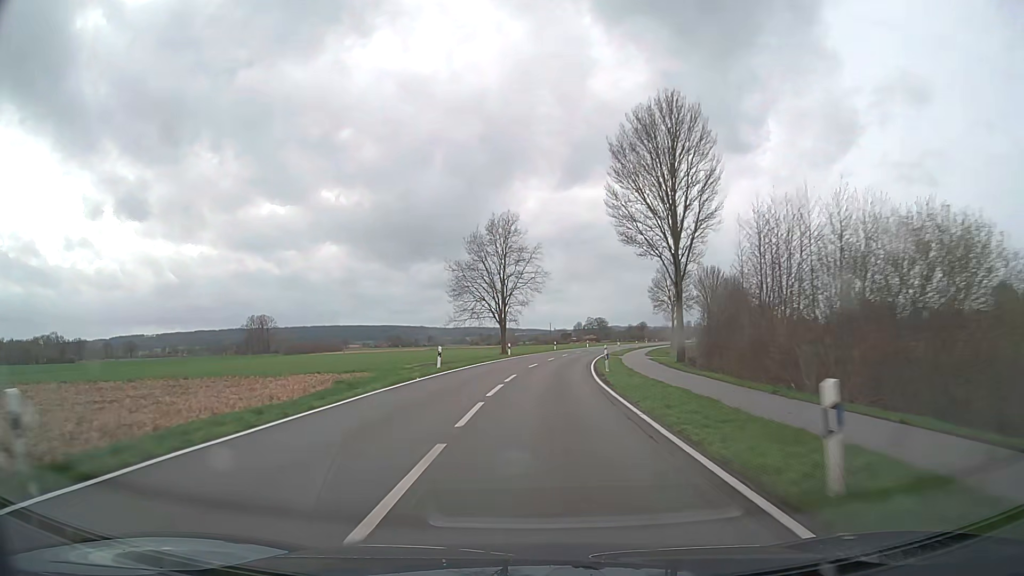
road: secondary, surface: asphalt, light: Day
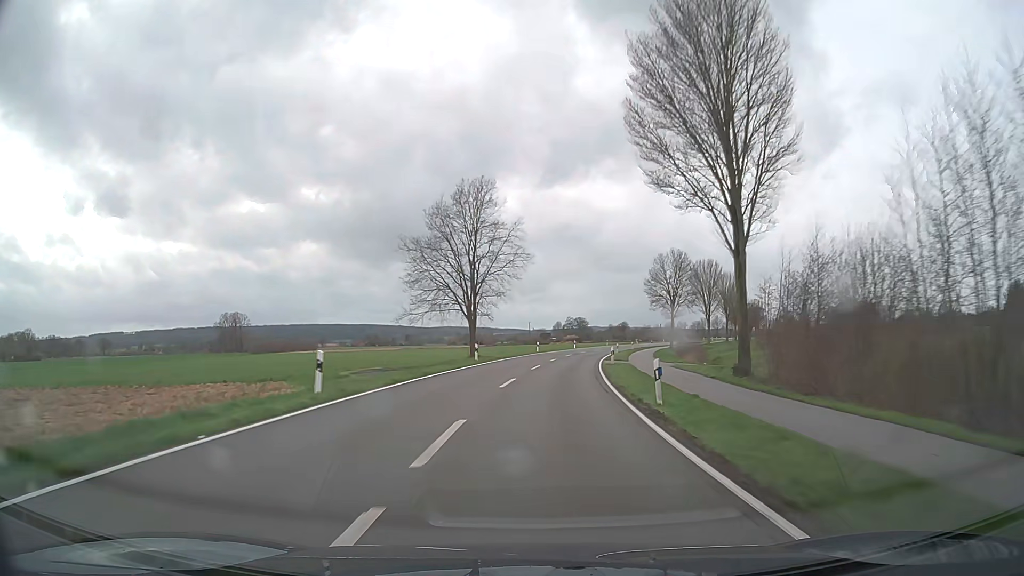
(+0.2, +15.4) m; +2°
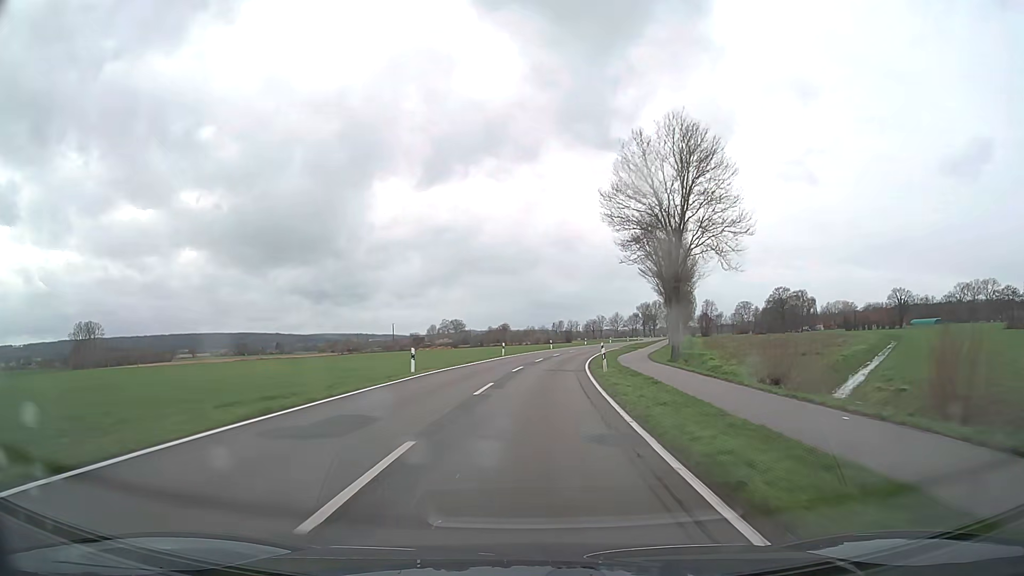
(+5.8, +61.8) m; +10°
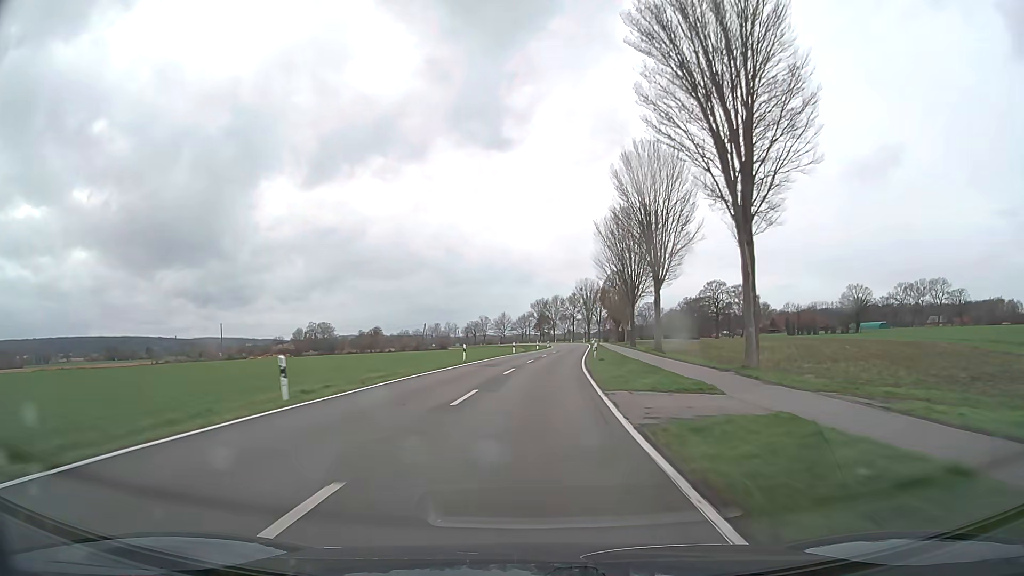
(+5.2, +62.2) m; +10°
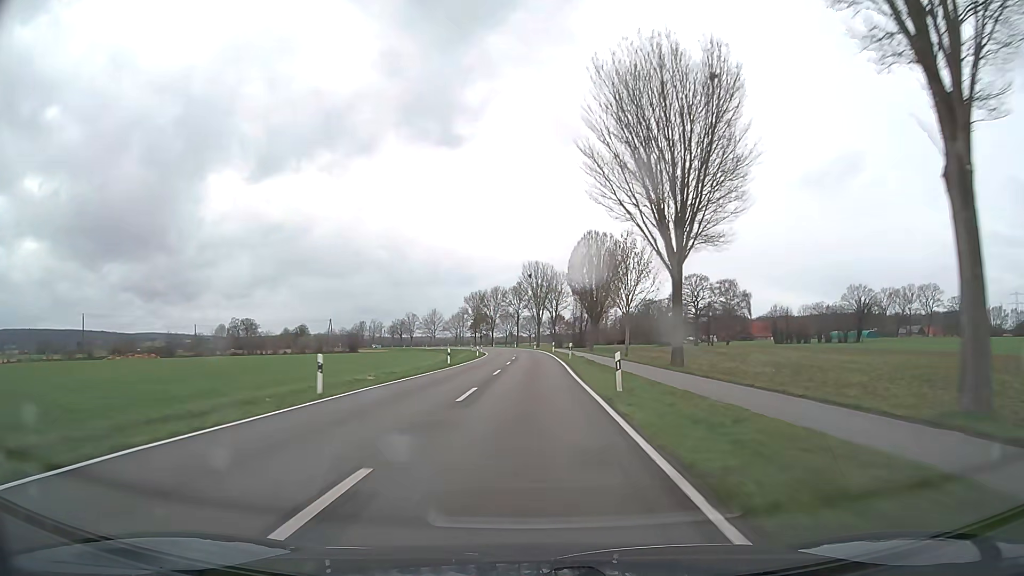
(+2.4, +47.0) m; +5°
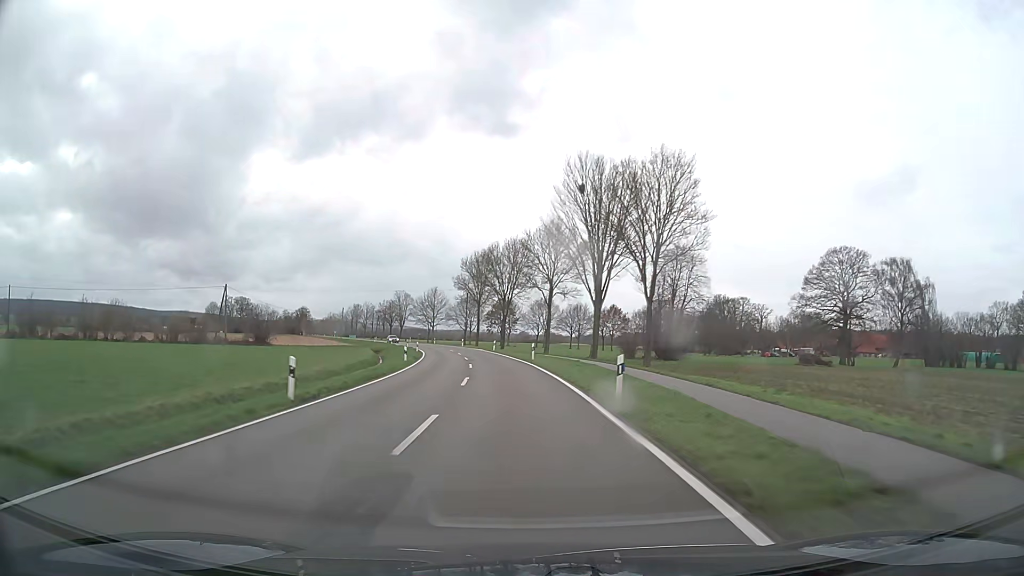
(-0.1, +78.8) m; -3°
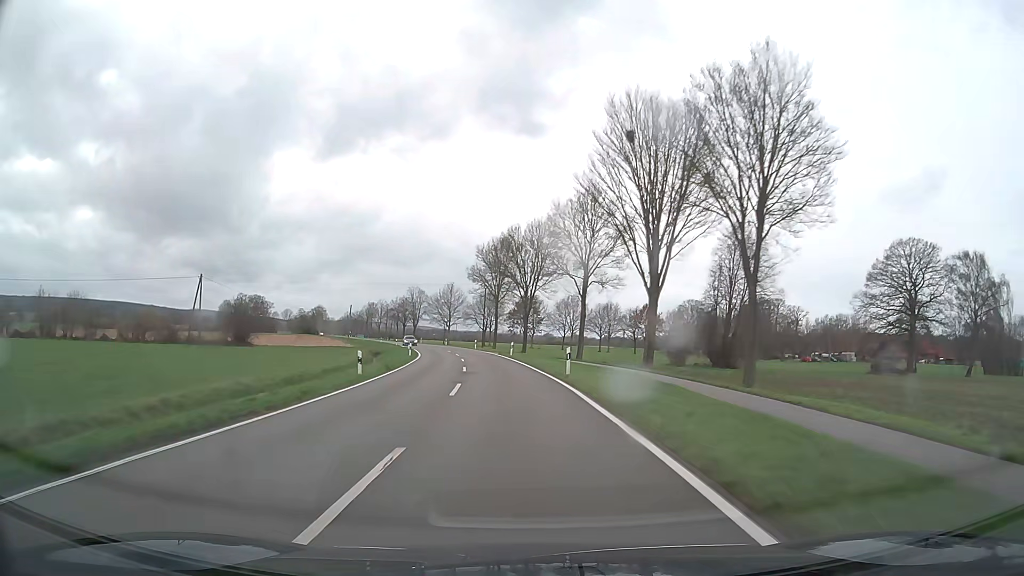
(-0.3, +15.8) m; -2°
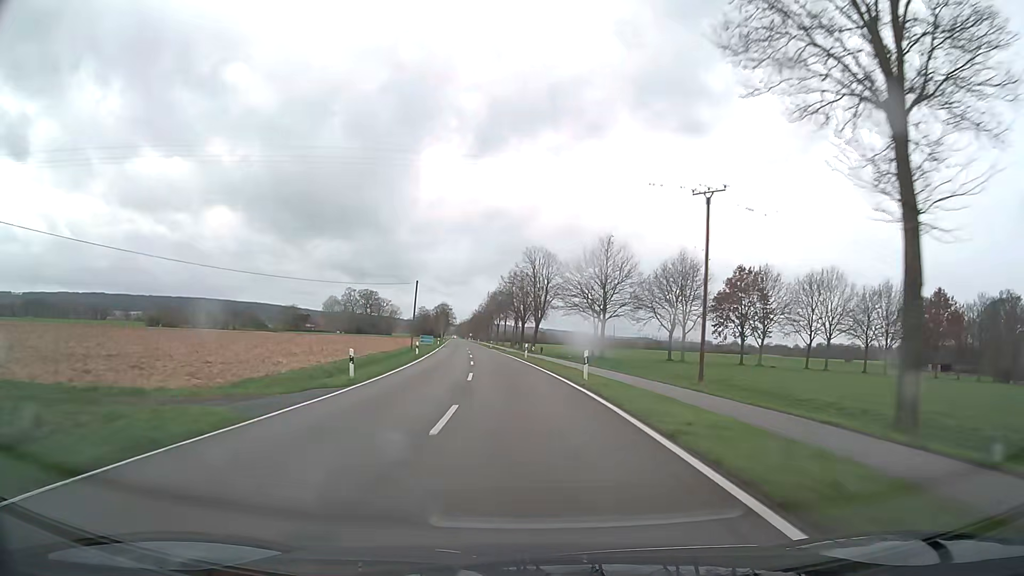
(-8.7, +78.4) m; -13°
(0, +10) (-1, +20) (-1, +30) (-2, +40) (-3, +50) (-4, +60) (-5, +70) (-6, +80) (-7, +90) (-9, +100) m
